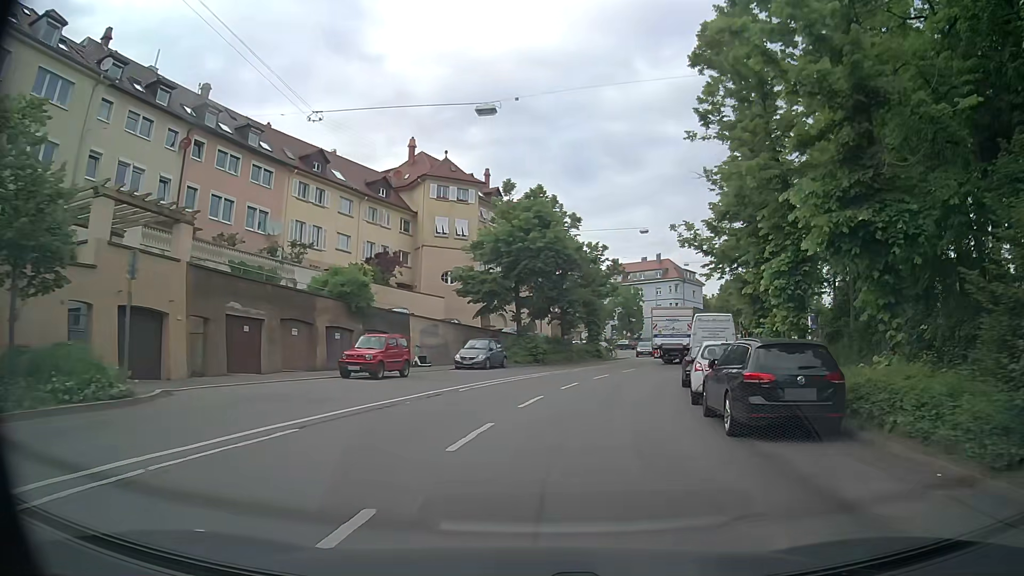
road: secondary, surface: asphalt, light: Day
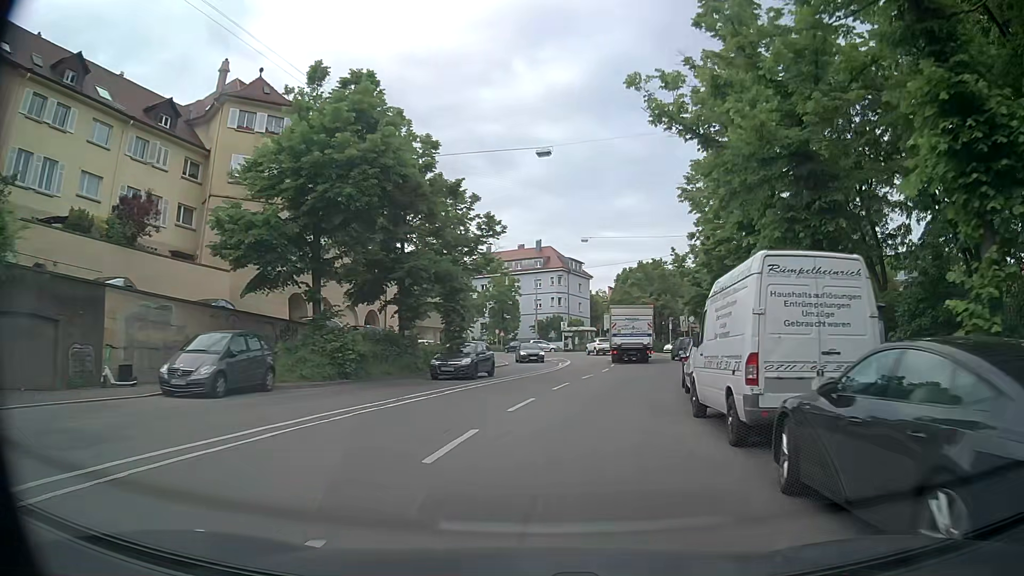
(+1.9, +18.9) m; +11°
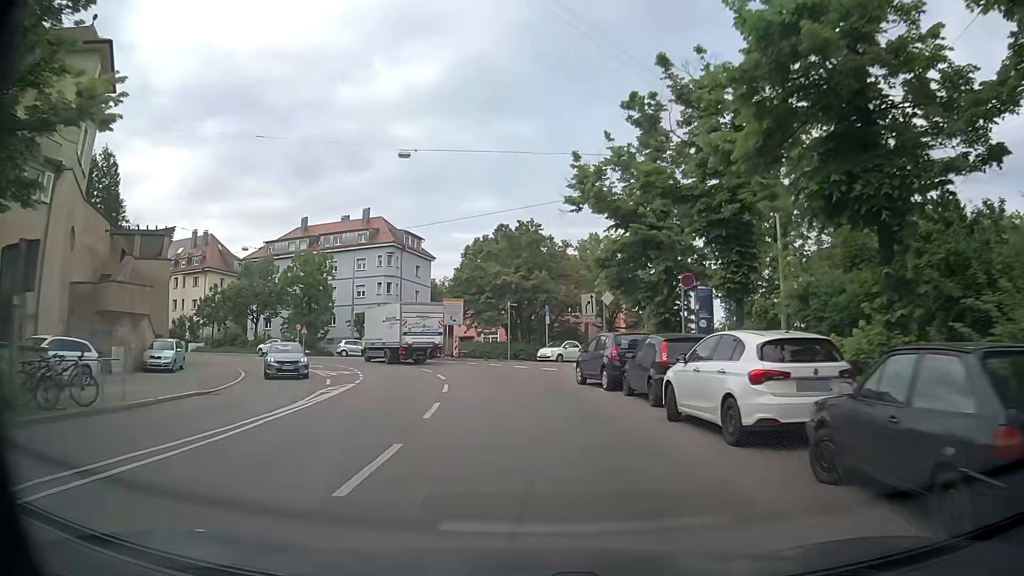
(+3.3, +25.6) m; +13°
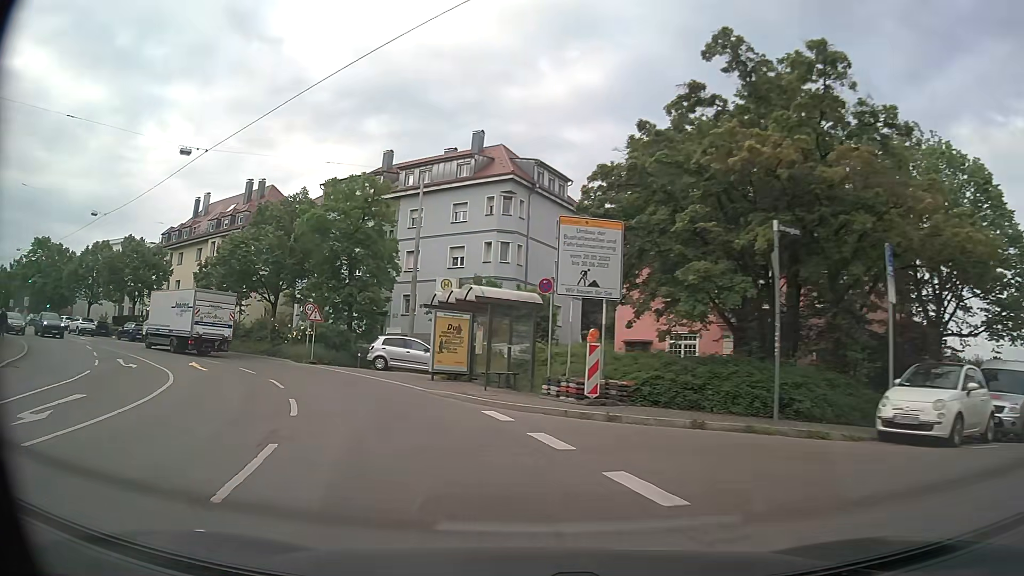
(-2.4, +31.5) m; -15°
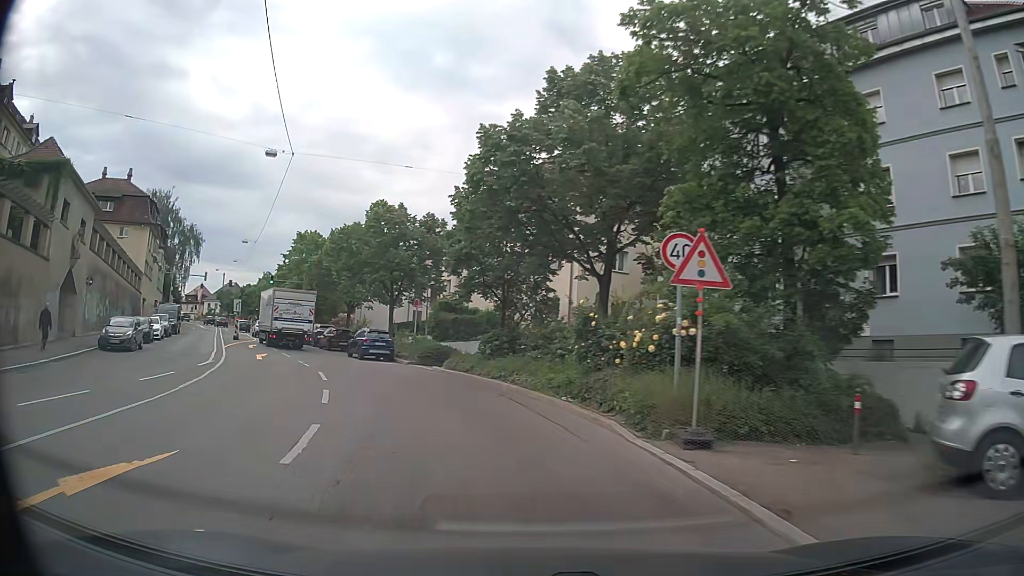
(-6.7, +22.8) m; -32°
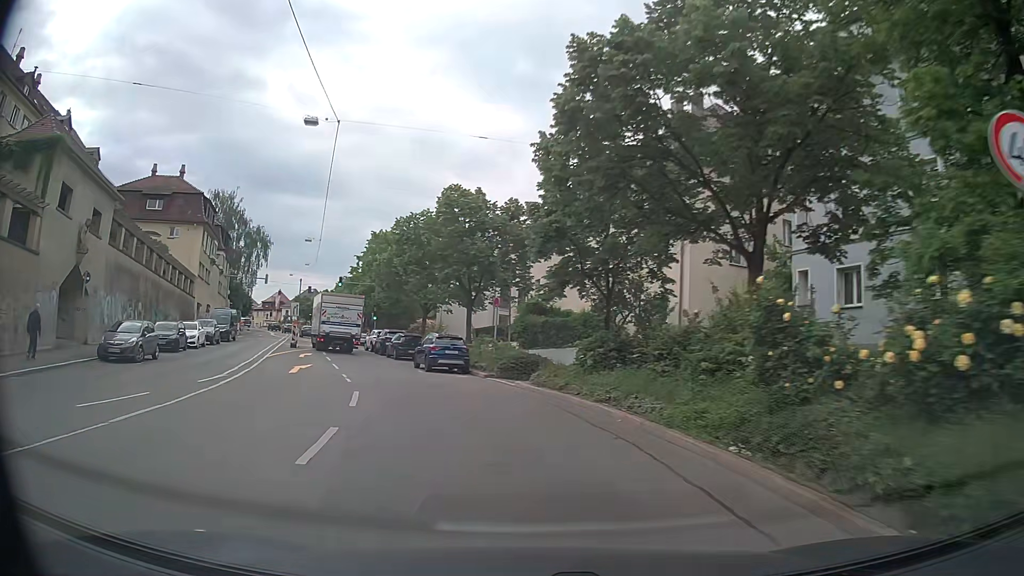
(-0.4, +6.2) m; -8°
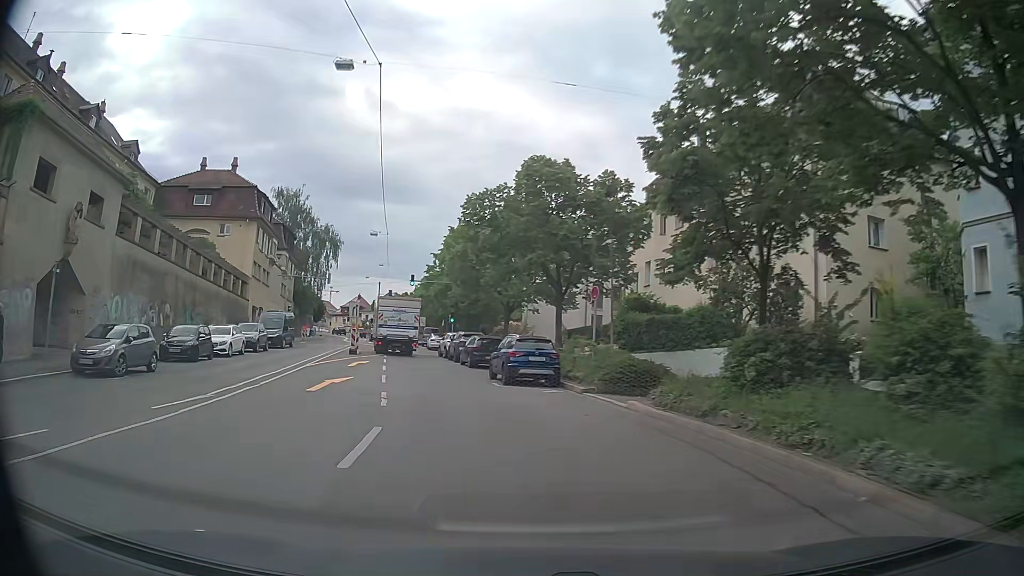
(-0.4, +6.4) m; -7°
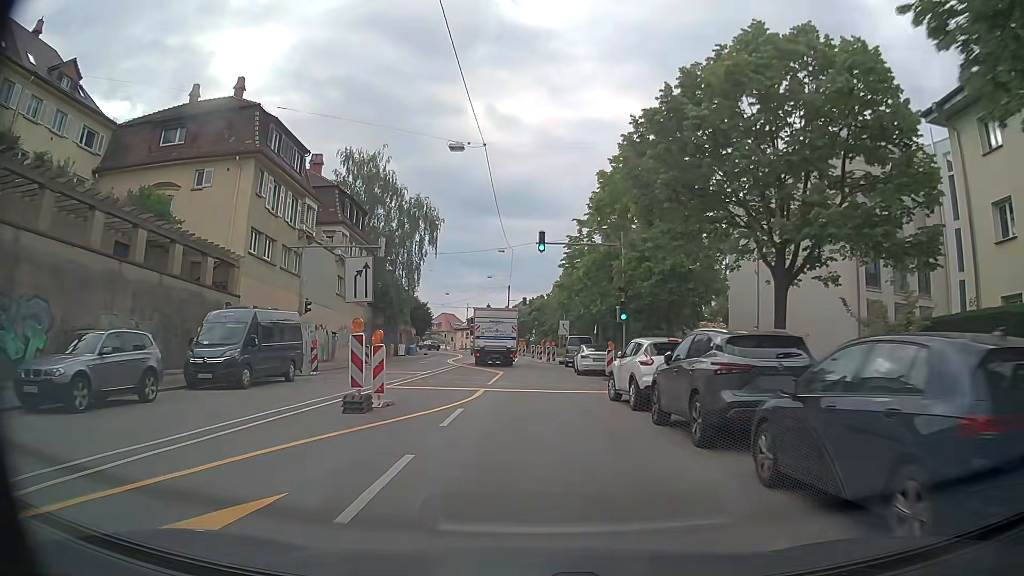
(-4.2, +26.0) m; -13°
